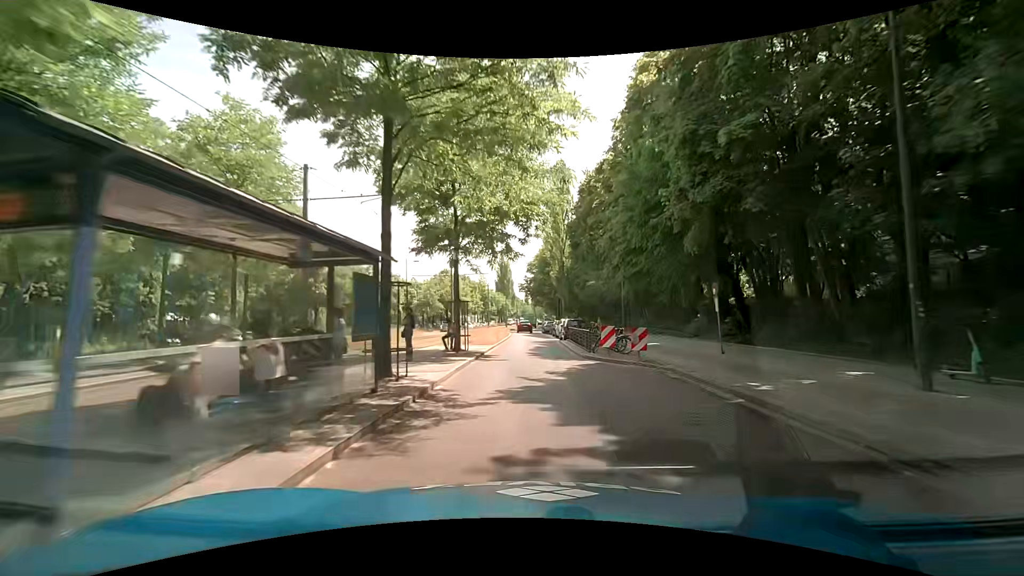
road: secondary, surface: asphalt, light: Day
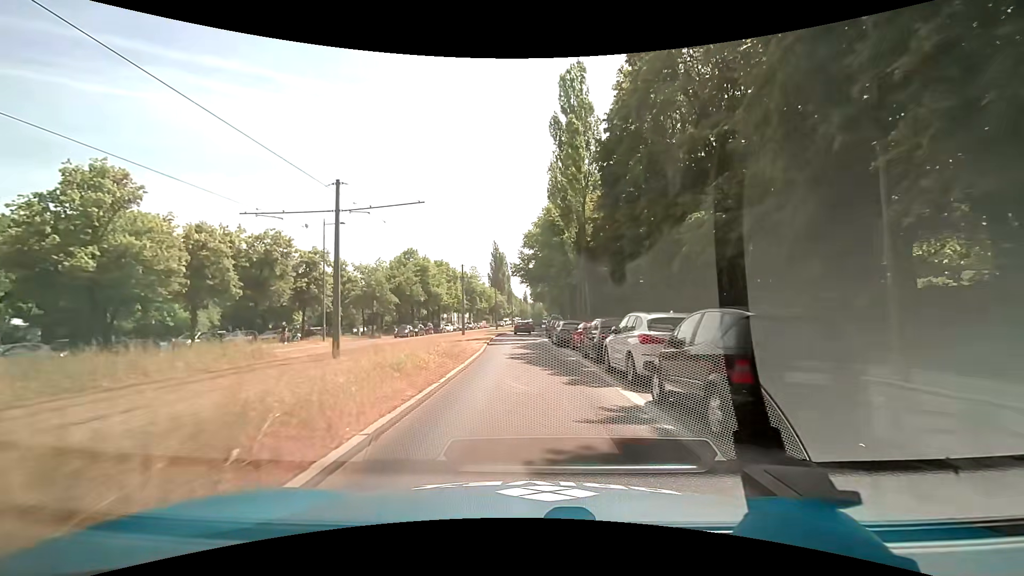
(+0.1, +28.2) m; 0°
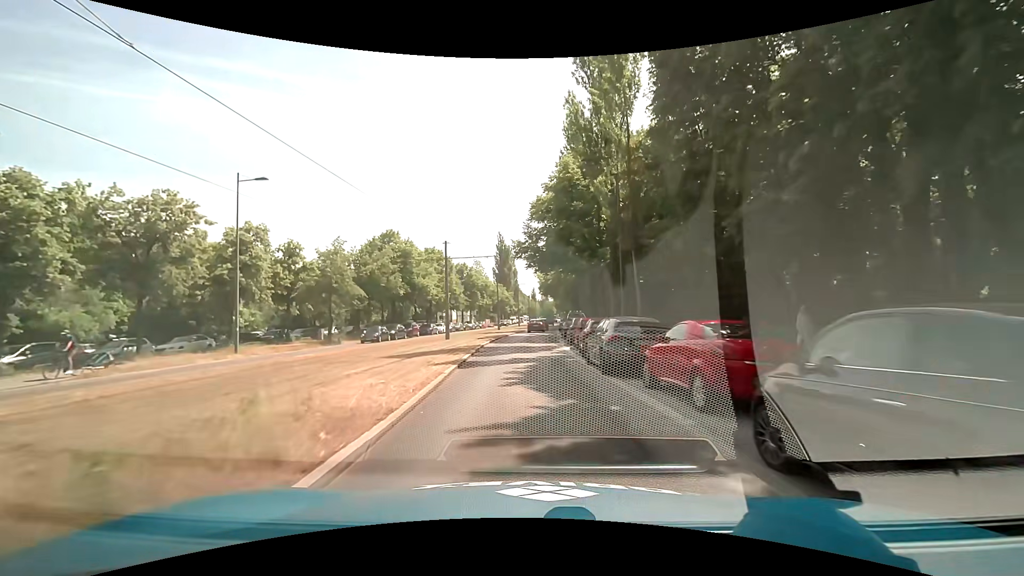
(0.0, +14.1) m; -1°
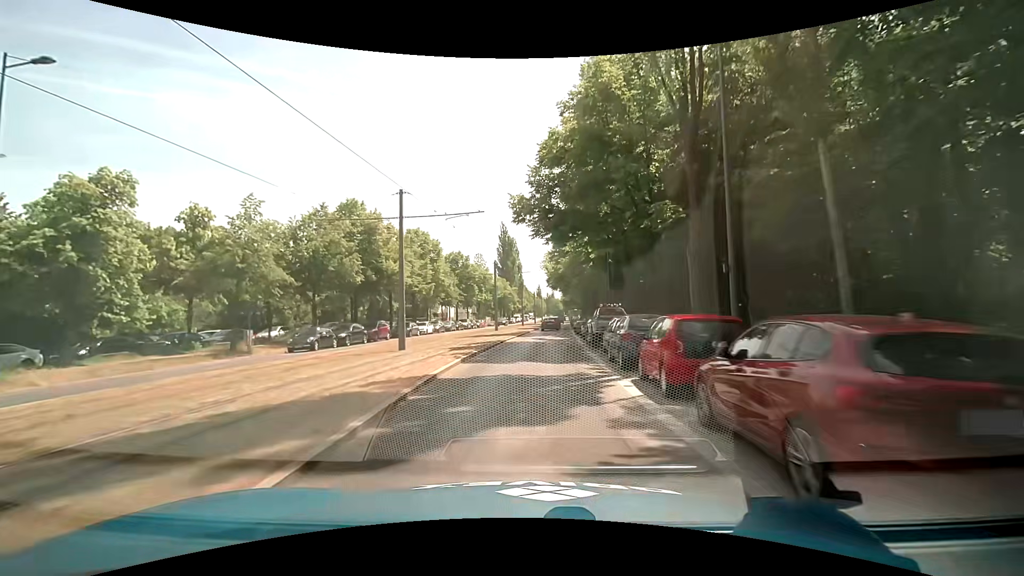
(-0.1, +14.0) m; 0°
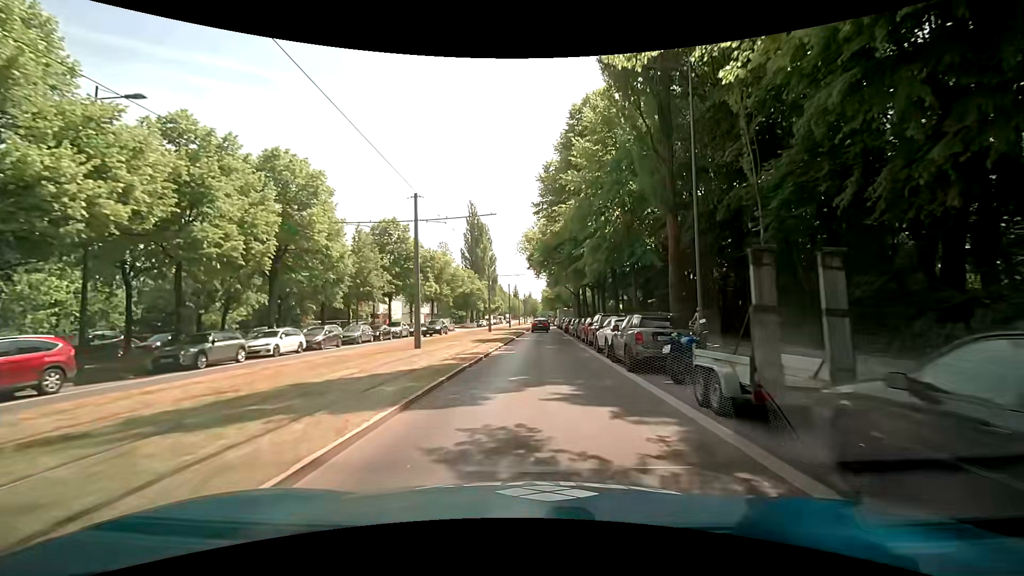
(+0.3, +28.2) m; +2°
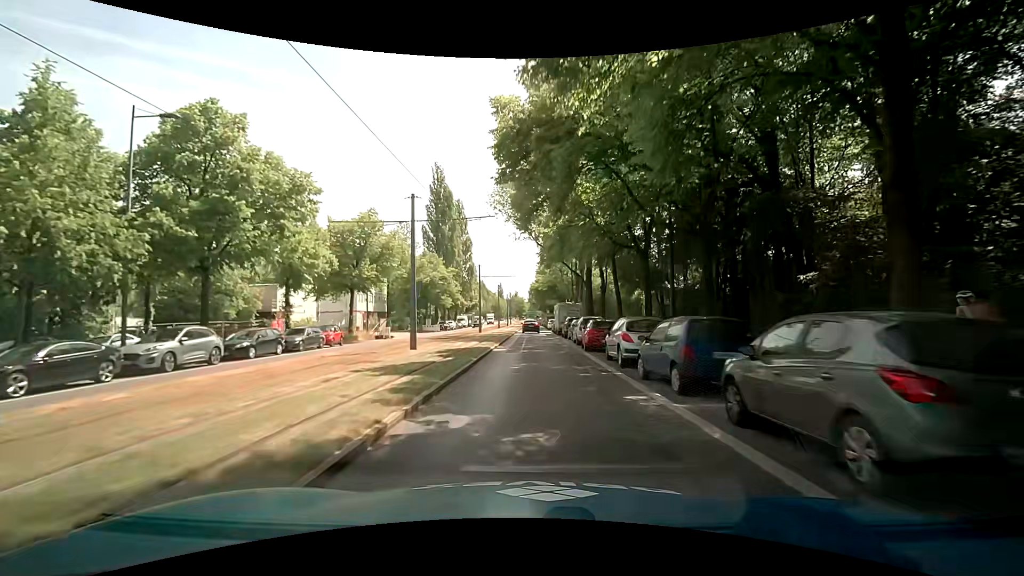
(+0.8, +28.9) m; +2°
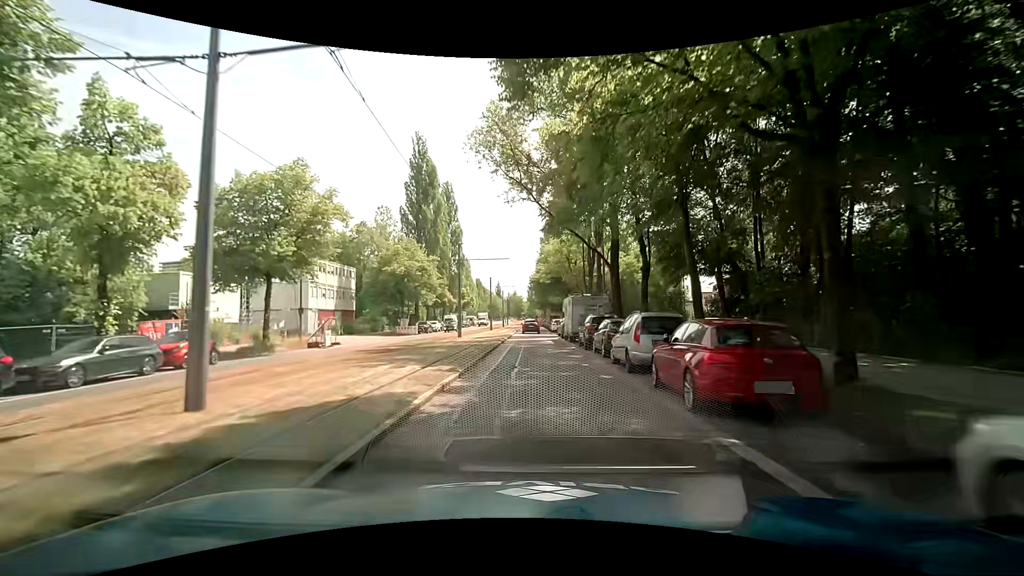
(+0.2, +14.6) m; -1°
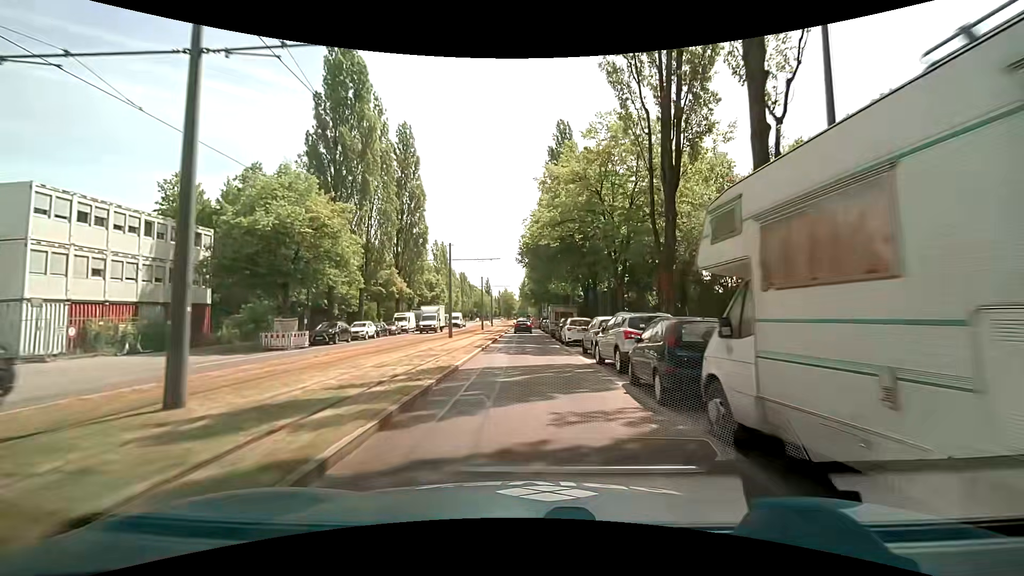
(+0.7, +29.2) m; +1°
(0, +10) (0, +20) (0, +30) (0, +40) (0, +50) (0, +60) (0, +70) (0, +80) (0, +90) (0, +100) m
